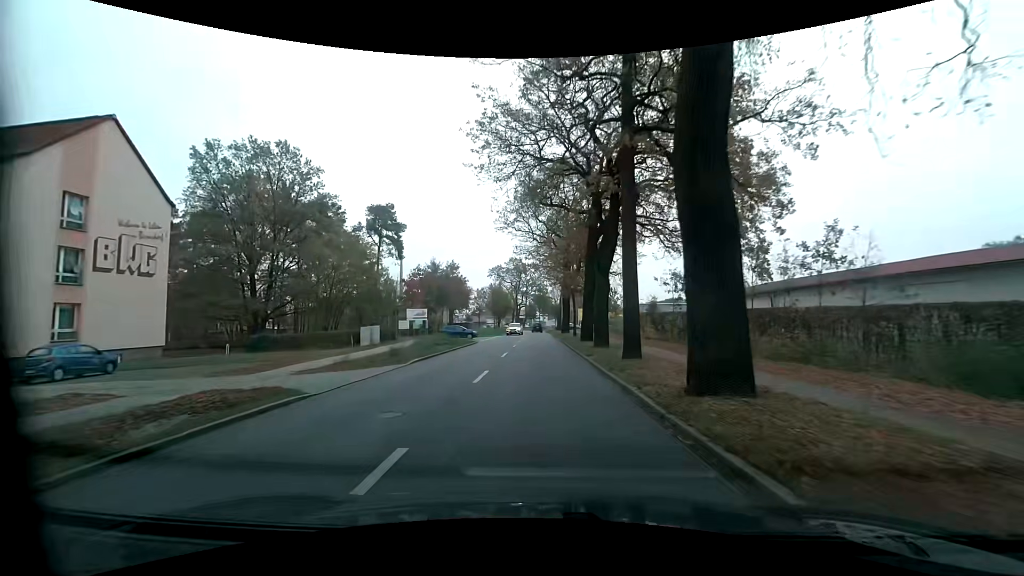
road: primary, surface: asphalt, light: Day
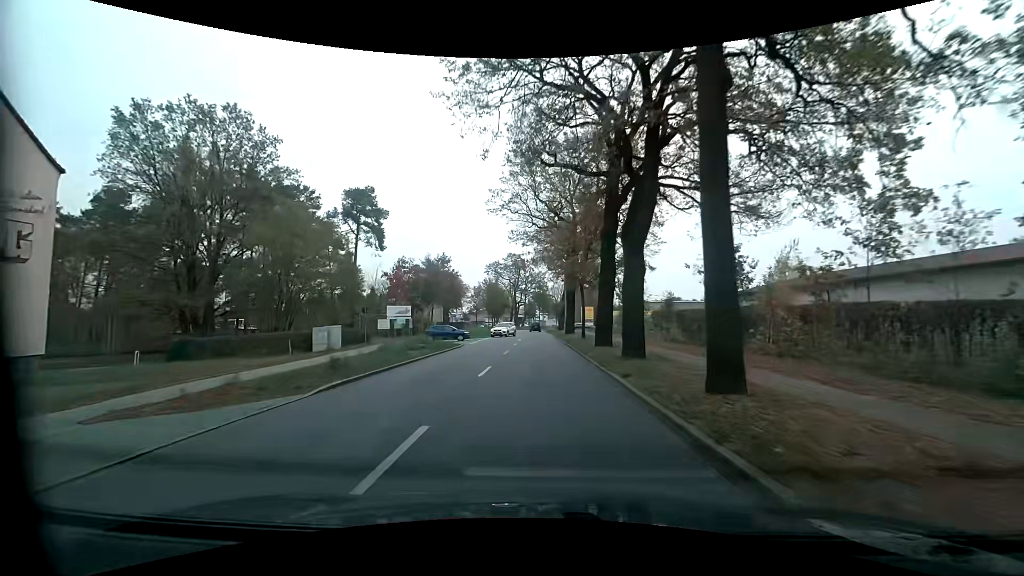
(+0.1, +8.0) m; +1°
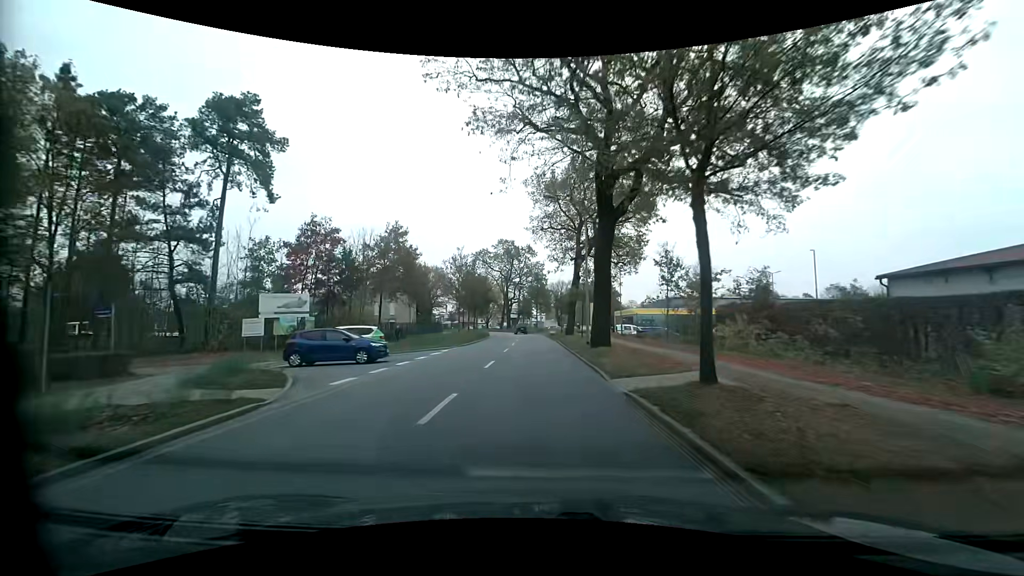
(0.0, +24.1) m; 0°
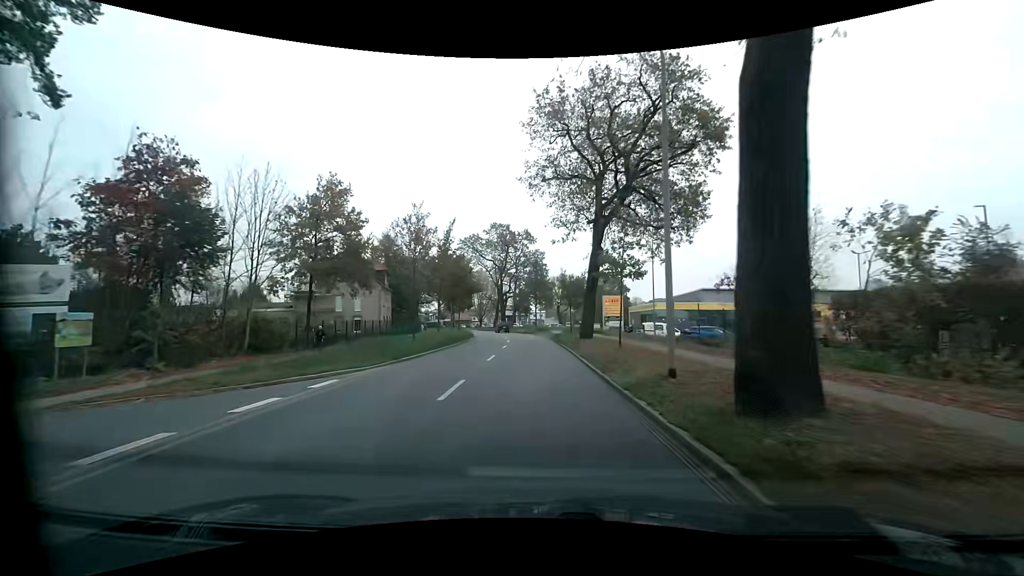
(+0.2, +16.1) m; 0°
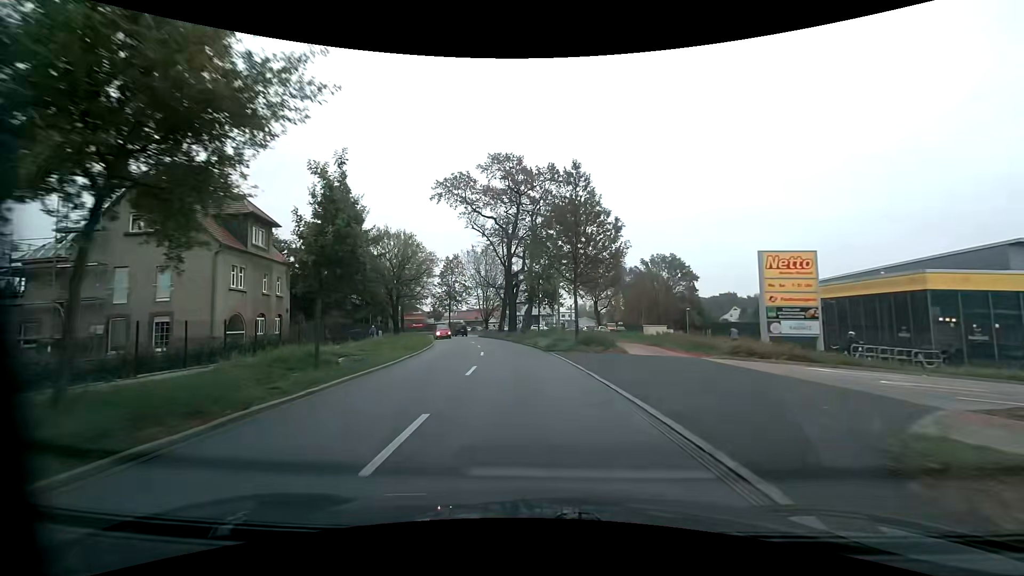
(-0.5, +40.2) m; -2°
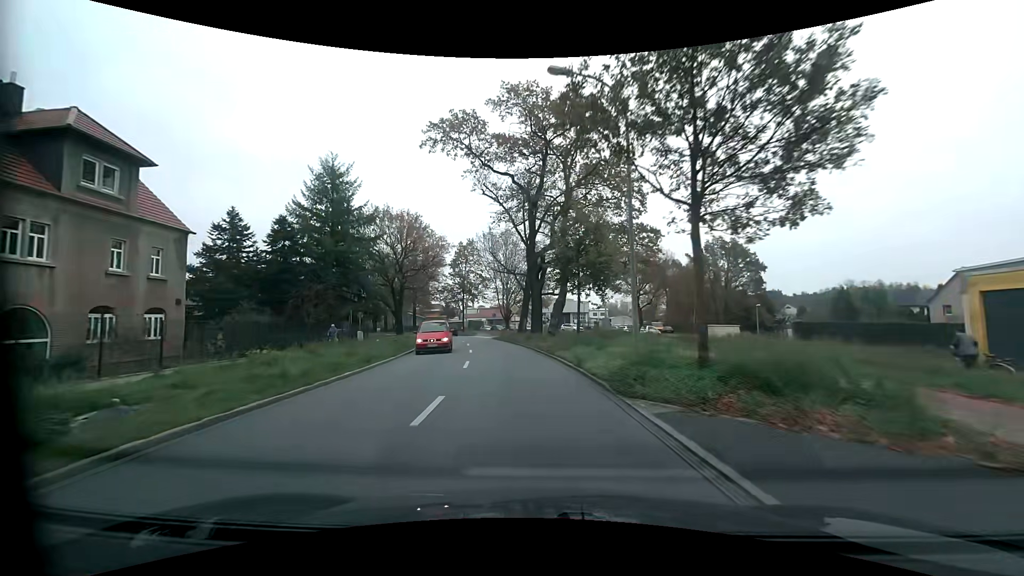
(-0.5, +16.2) m; -4°
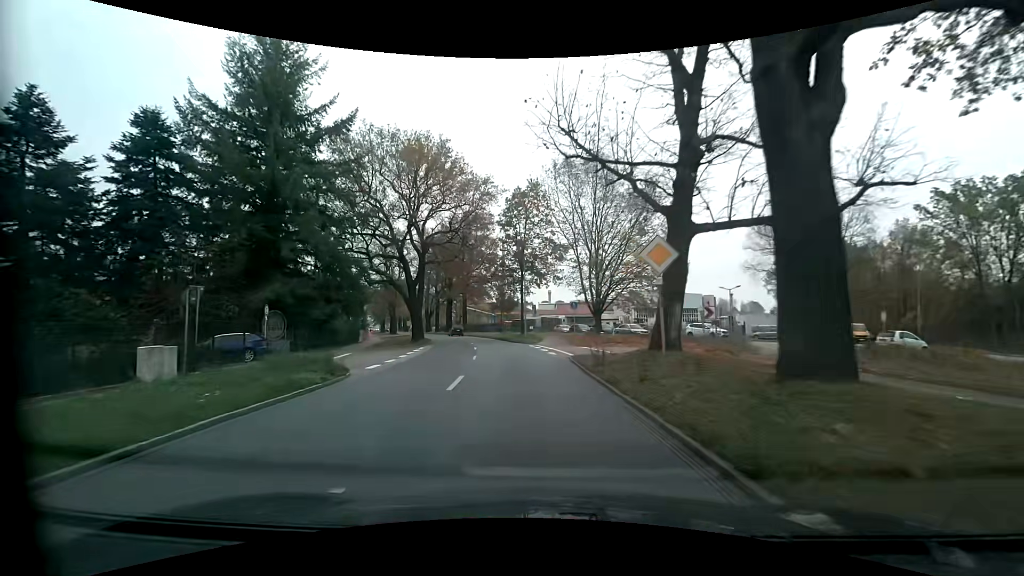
(-2.4, +32.3) m; -9°
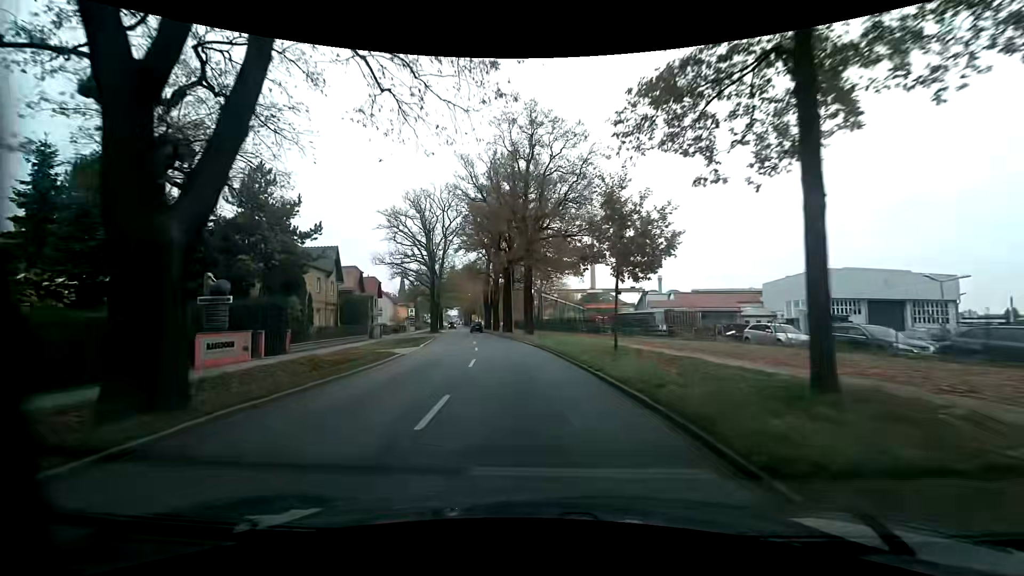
(-3.7, +40.0) m; -11°
(0, +10) (-1, +20) (-2, +30) (-3, +40) (-5, +50) (-6, +60) (-8, +69) (-9, +79) (-11, +89) (-13, +99) m
